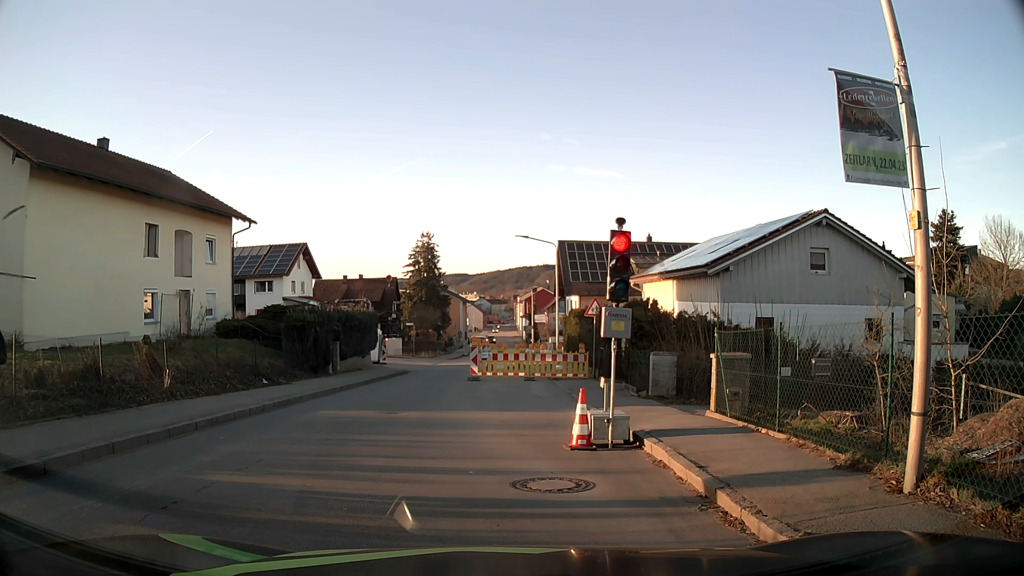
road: tertiary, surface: asphalt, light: Day
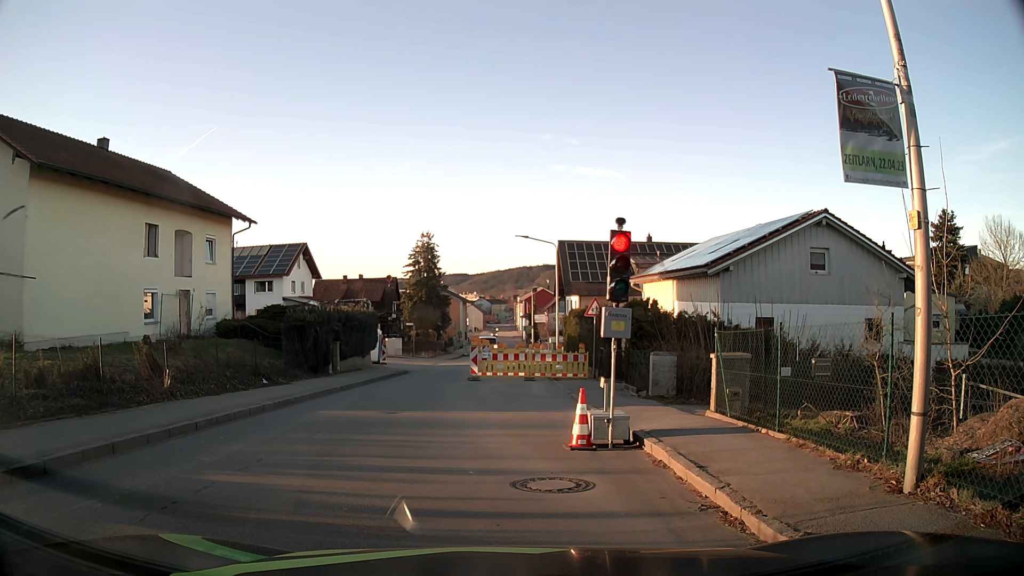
(0.0, 0.0) m; 0°
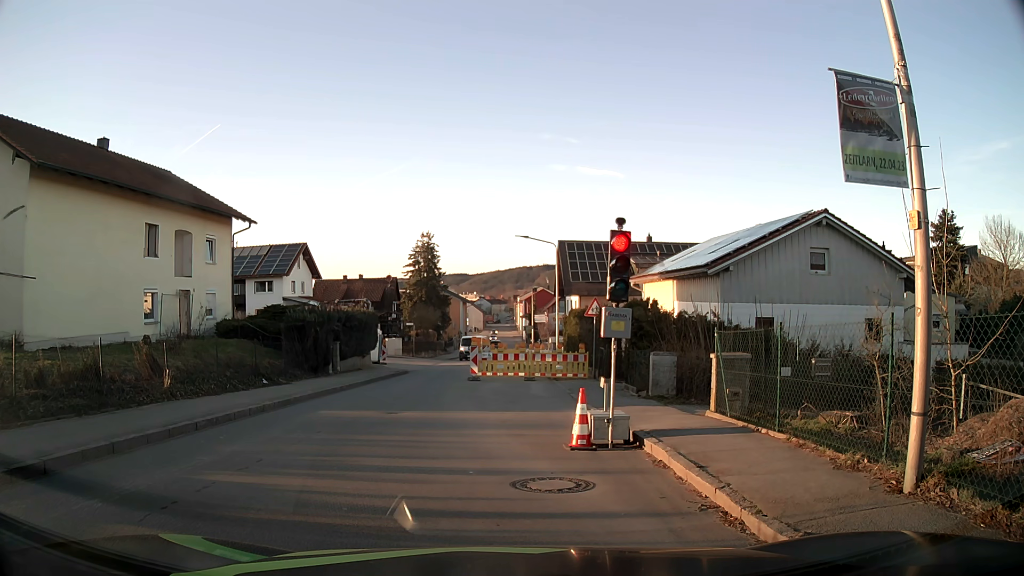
(0.0, 0.0) m; 0°
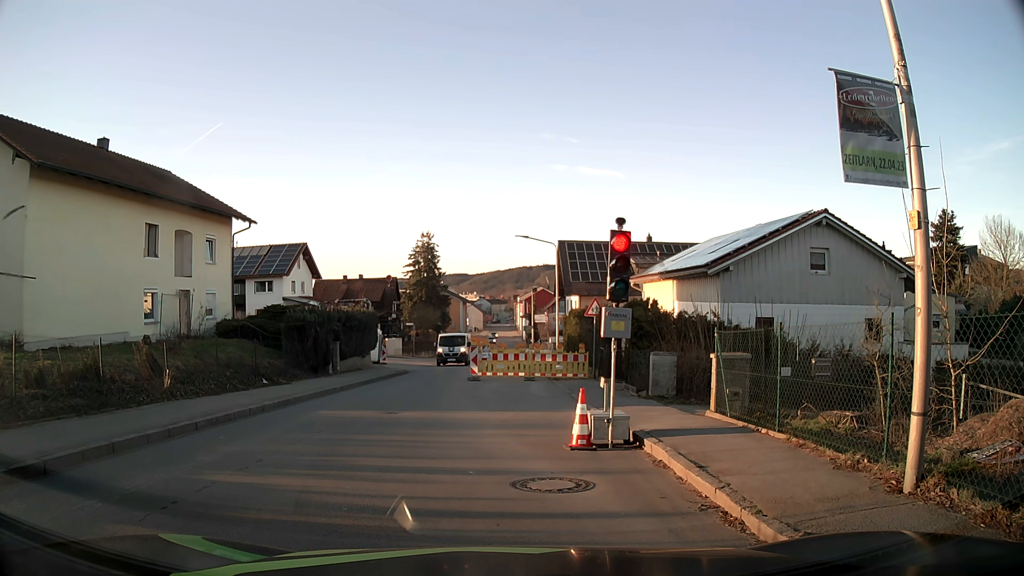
(0.0, 0.0) m; 0°
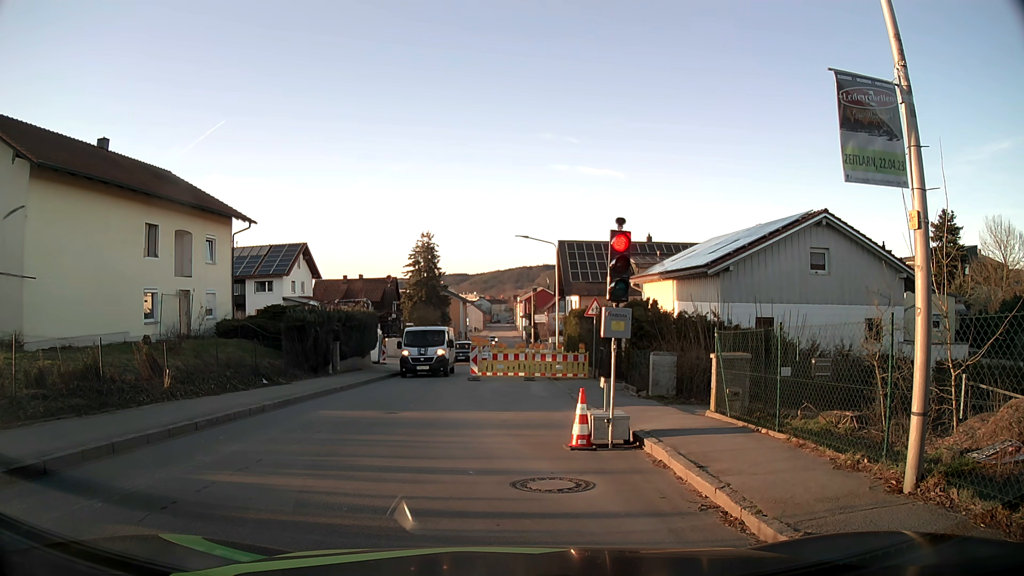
(0.0, 0.0) m; 0°
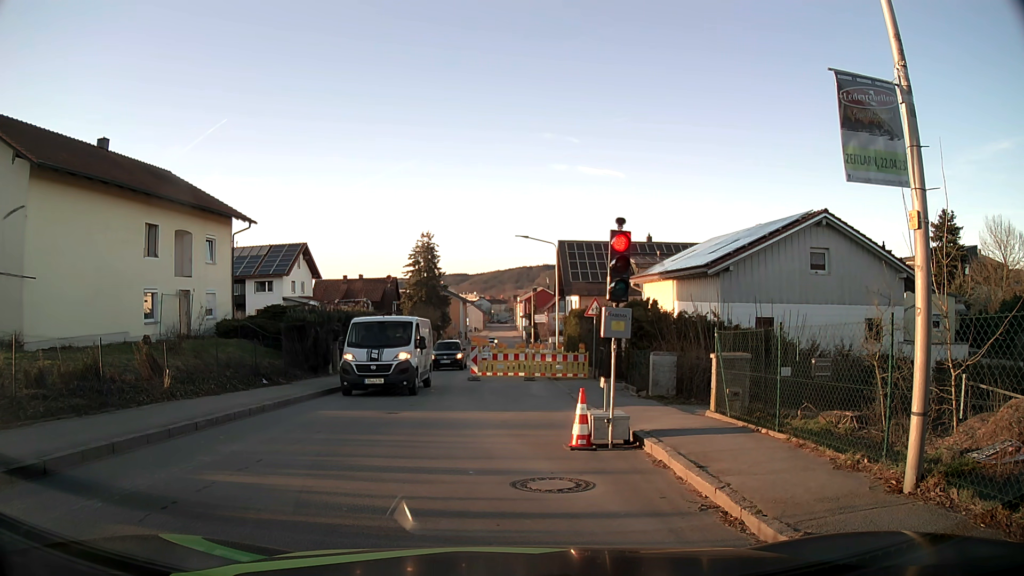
(0.0, 0.0) m; 0°
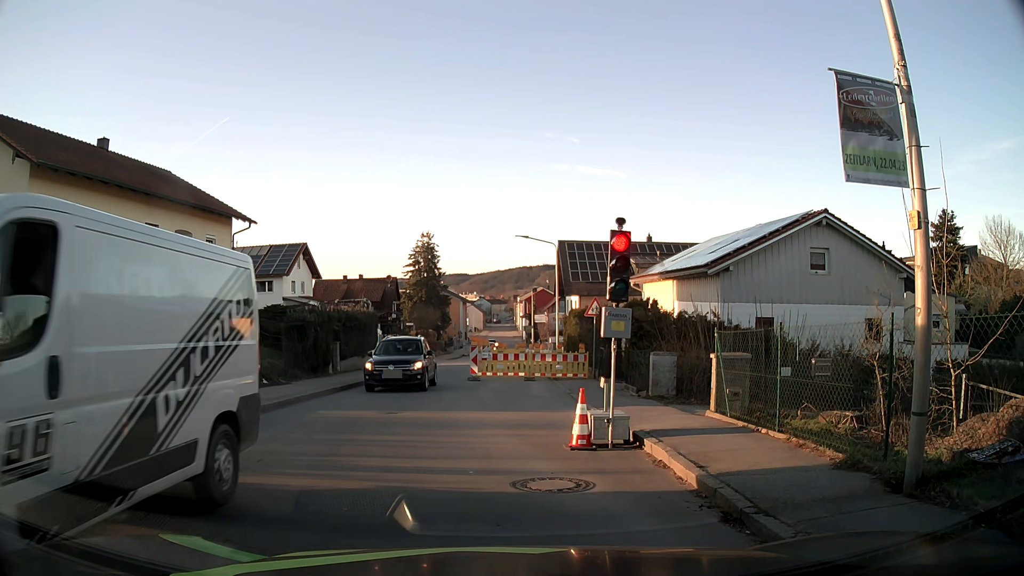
(0.0, 0.0) m; 0°
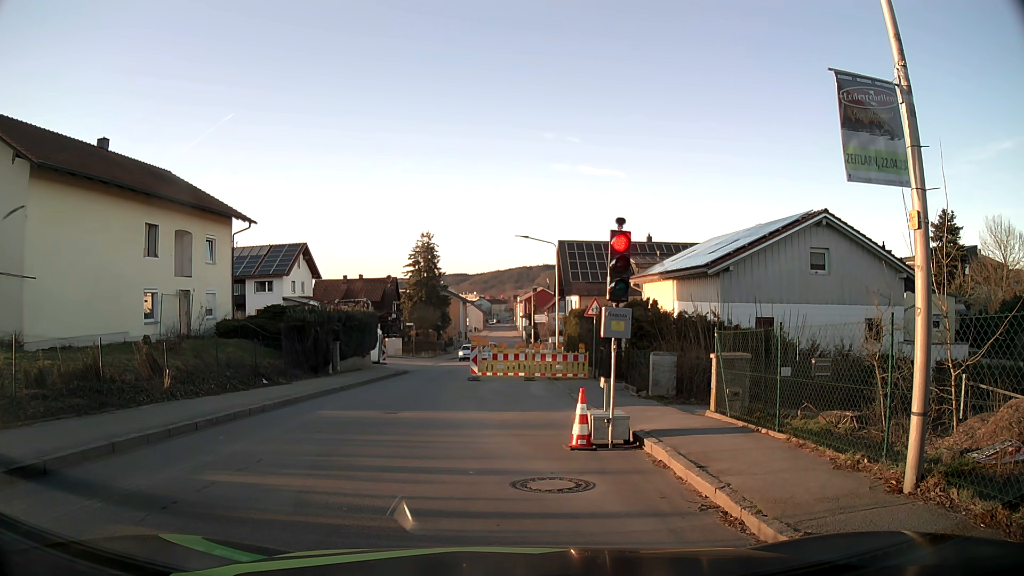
(0.0, 0.0) m; 0°
(-2, +10) (-3, +20) (-3, +30) (-3, +40) (-3, +50) (-2, +60) (-1, +70) (0, +80) (+1, +90) (+1, +100) m
